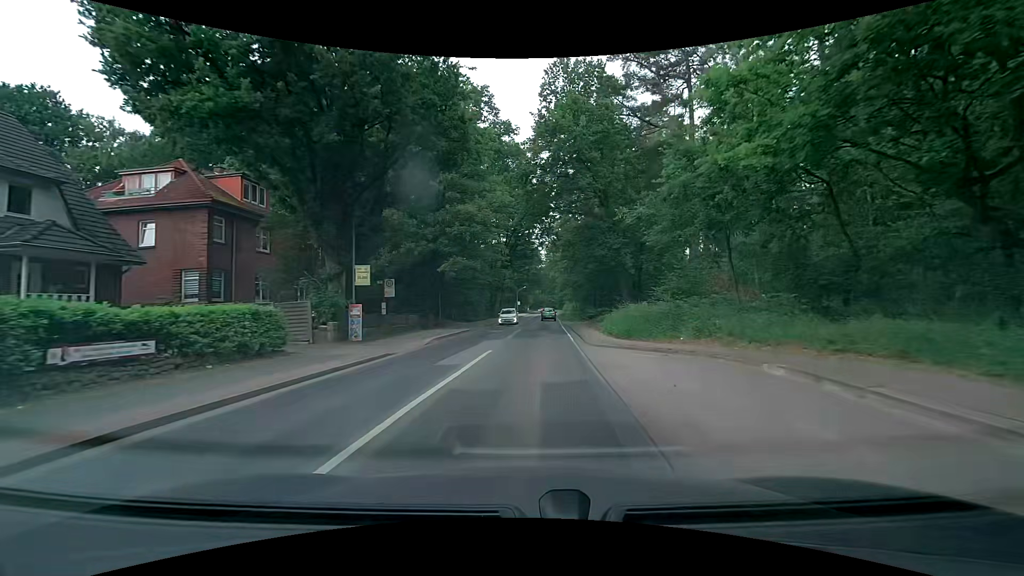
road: residential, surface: asphalt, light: Day
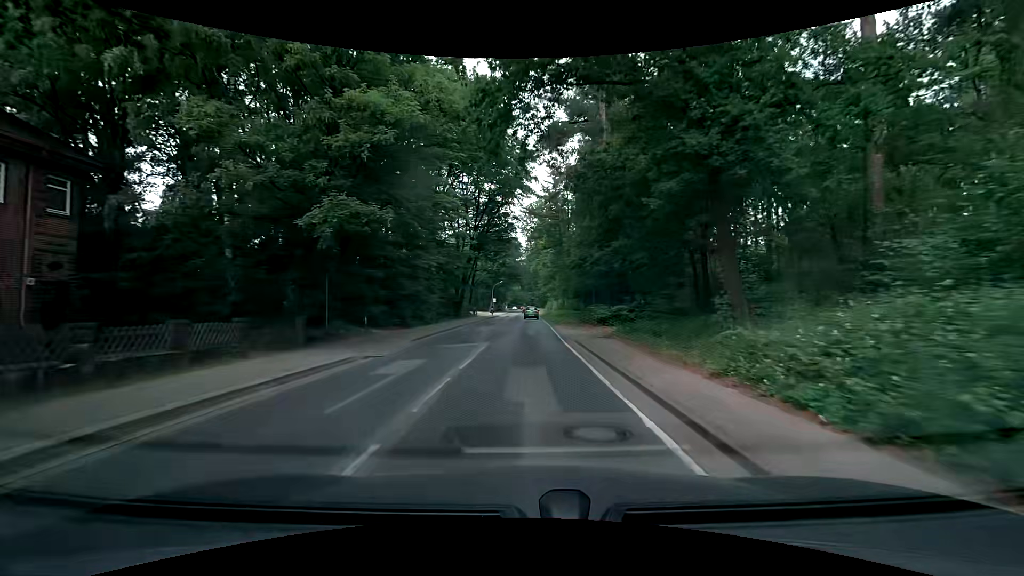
(+0.6, +20.0) m; +4°
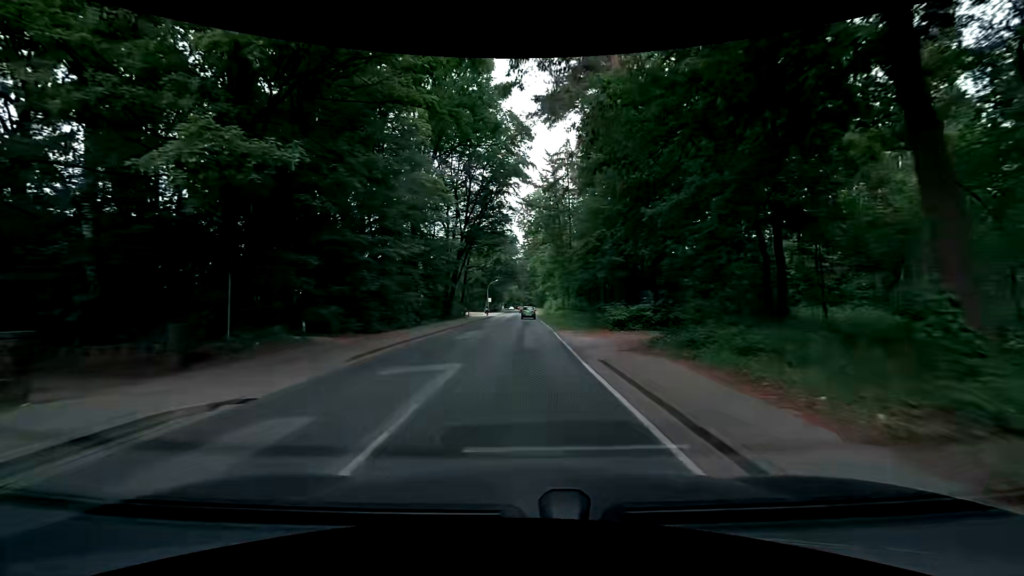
(-0.1, +7.0) m; -2°
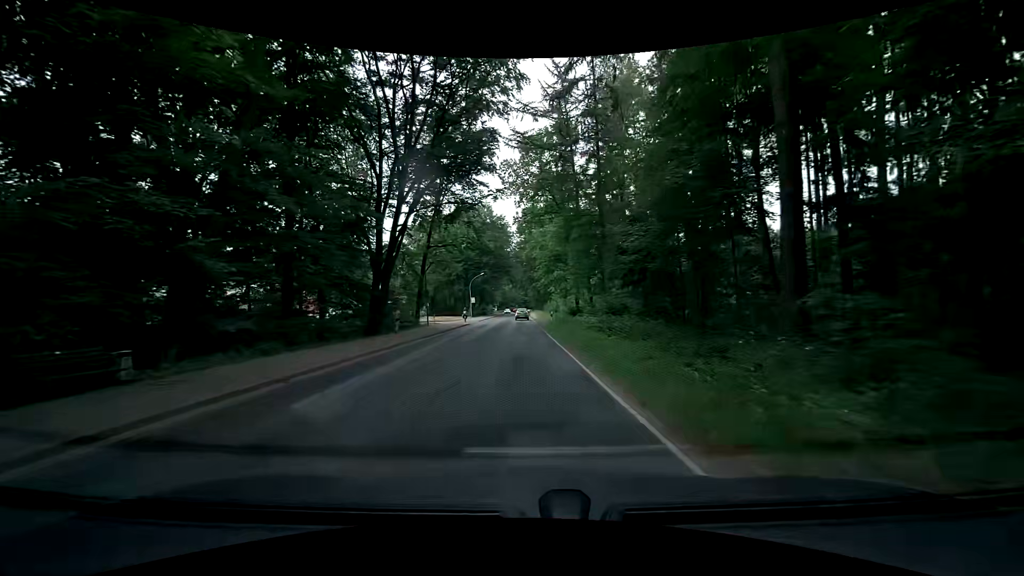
(+0.5, +29.1) m; 0°
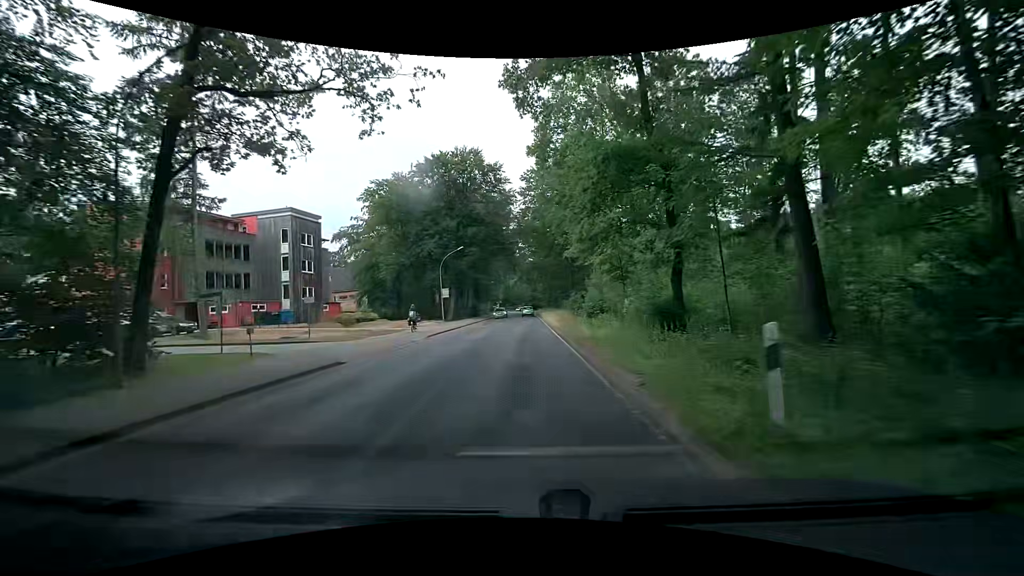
(+0.6, +35.9) m; +1°
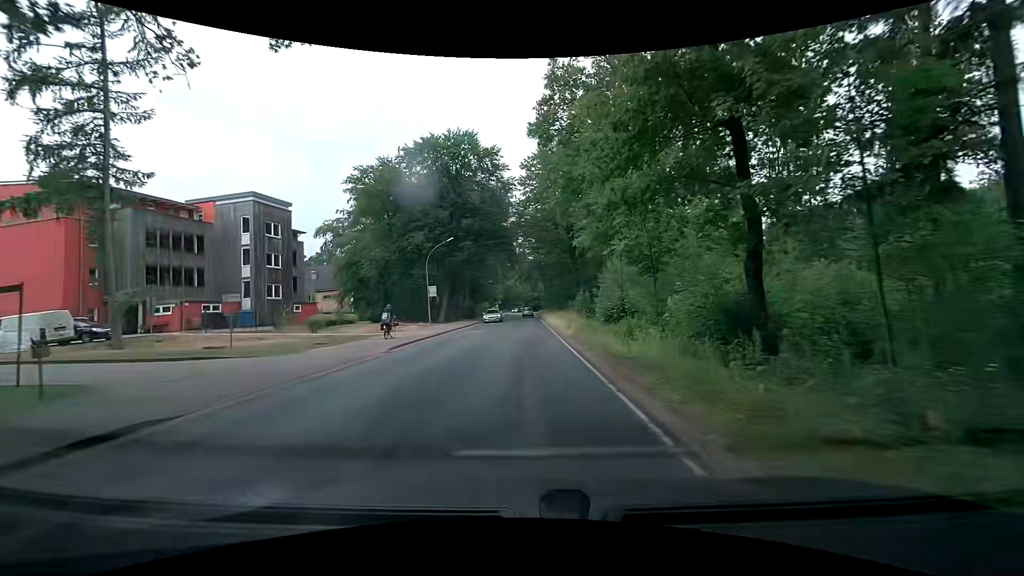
(-0.2, +7.2) m; -1°
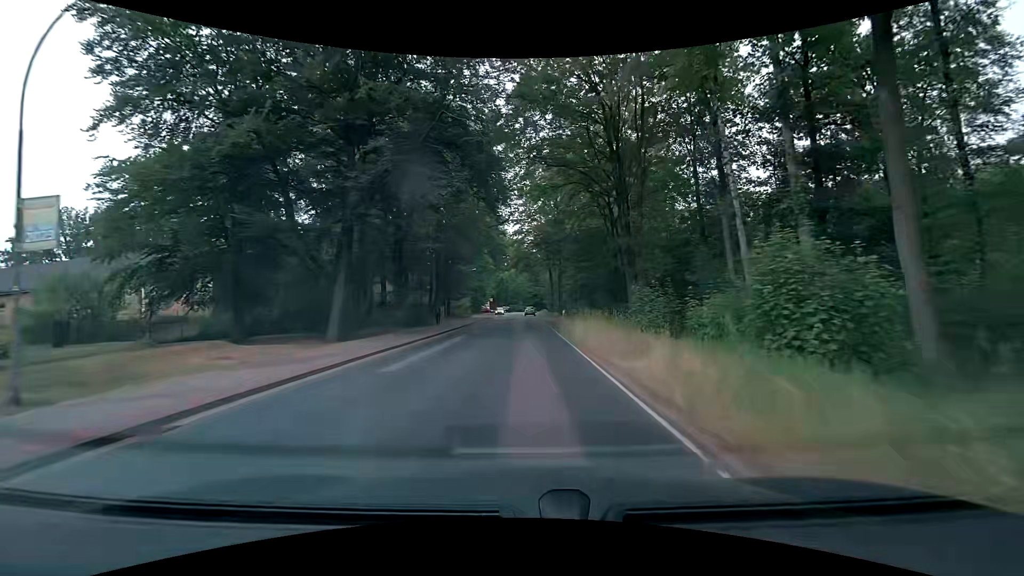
(-0.1, +35.8) m; 0°
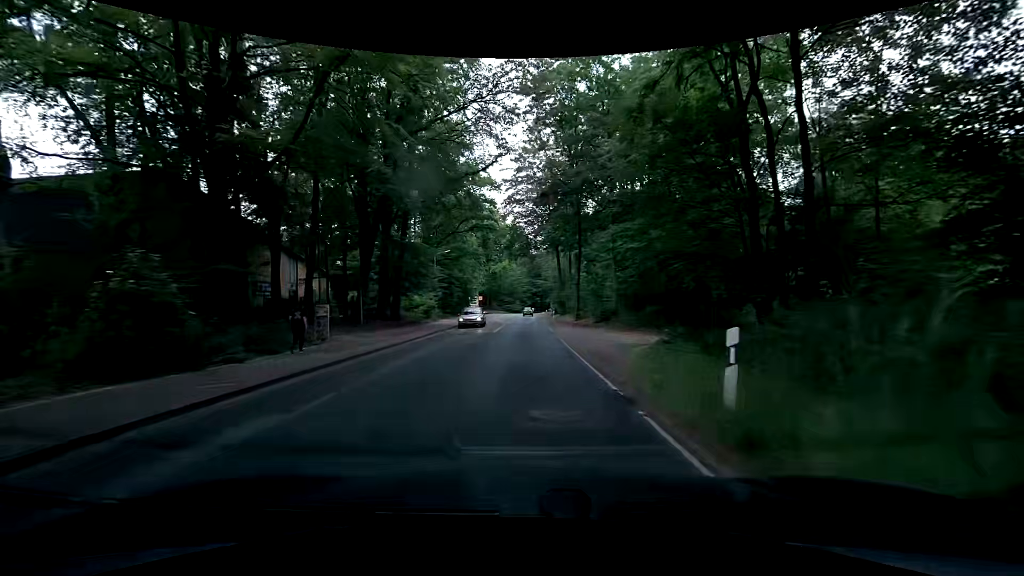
(+0.2, +28.3) m; +1°
